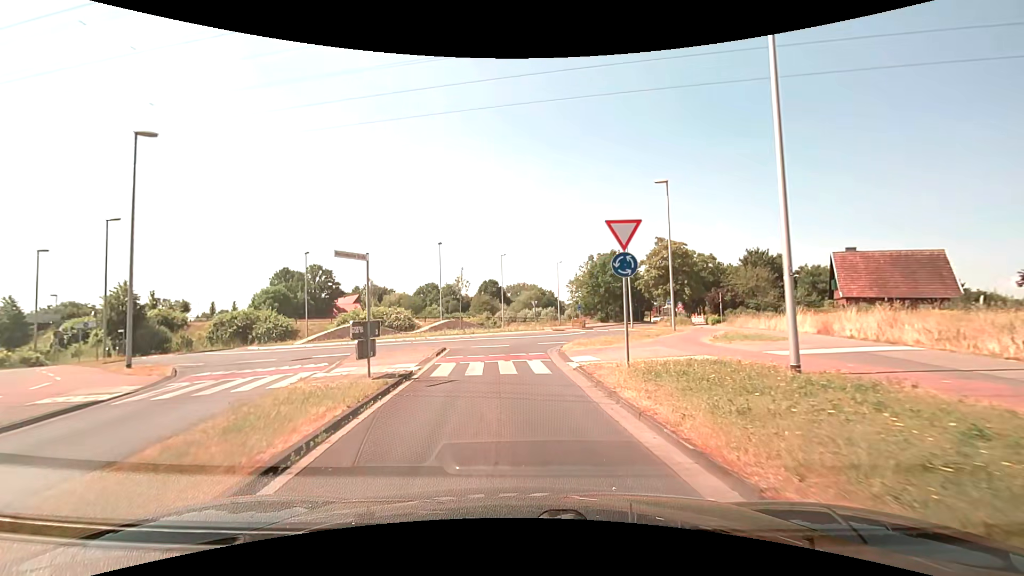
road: tertiary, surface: asphalt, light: Day
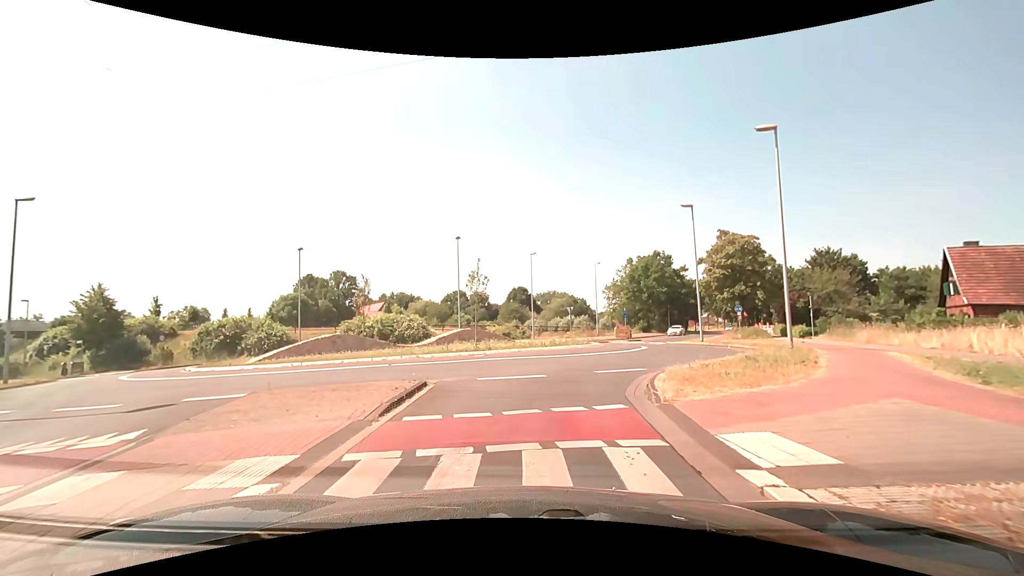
(-0.3, +9.1) m; -4°
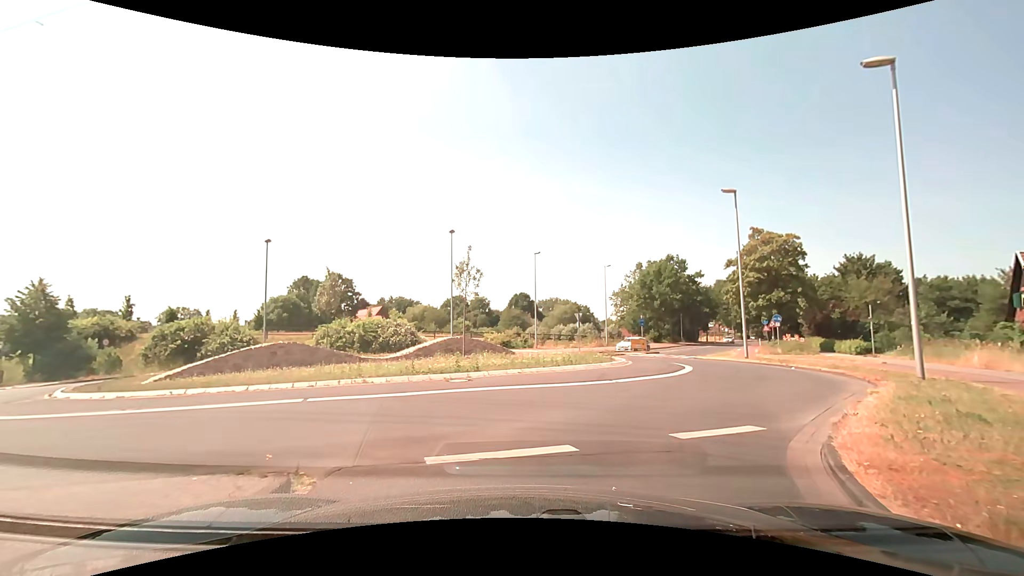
(0.0, +6.2) m; 0°
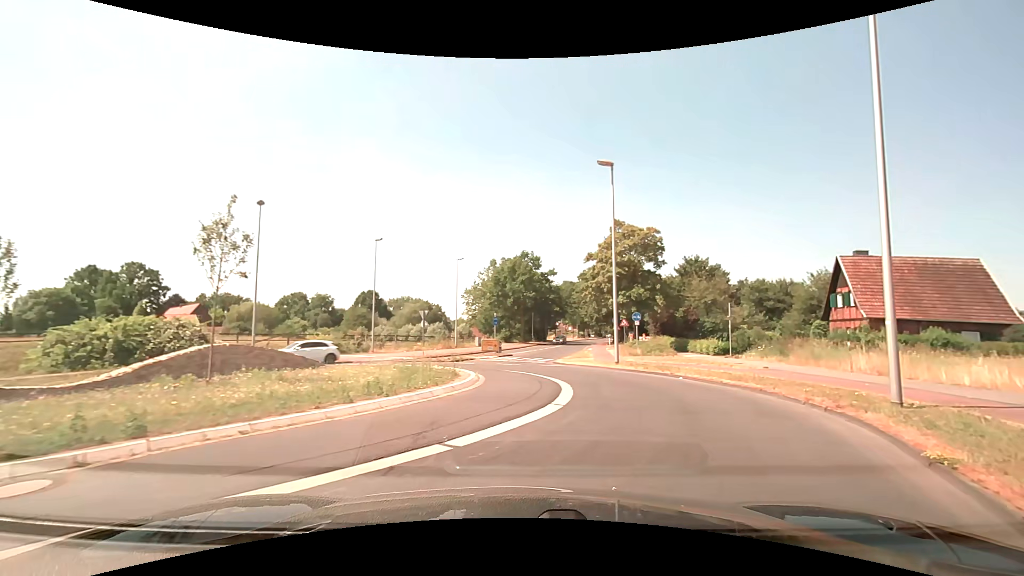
(+0.7, +7.0) m; +16°
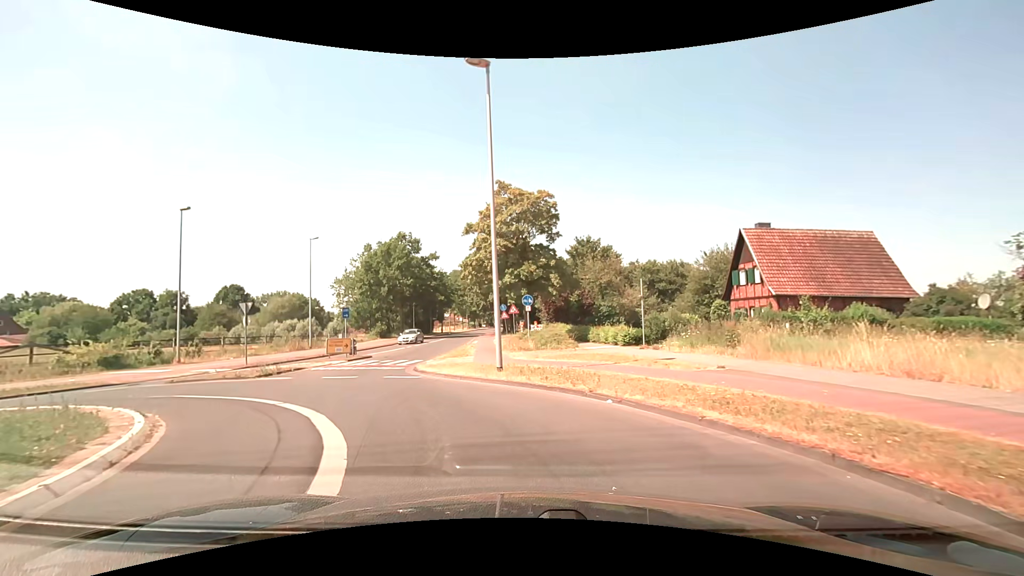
(+1.5, +8.4) m; +14°
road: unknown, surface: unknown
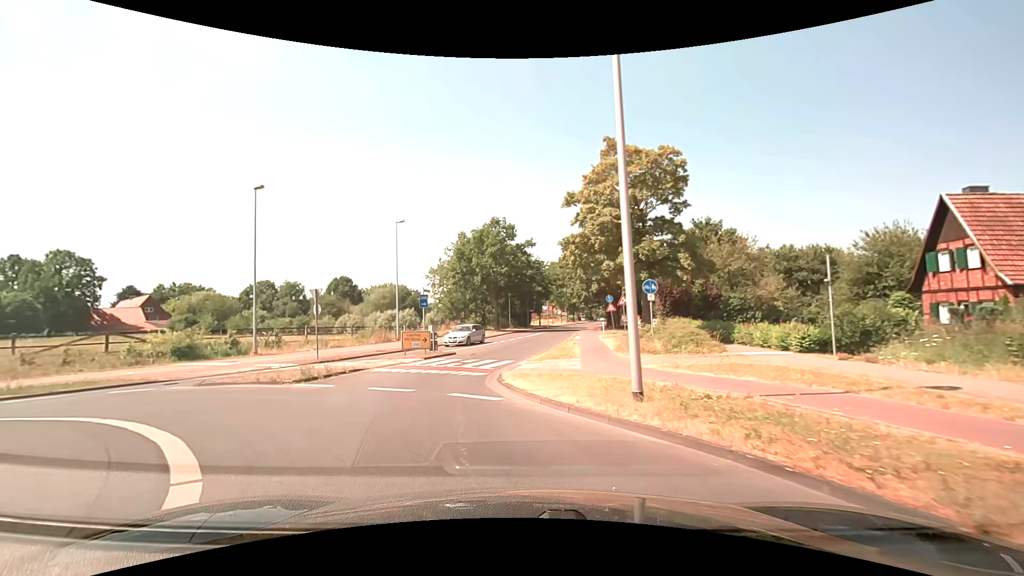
(-0.5, +6.1) m; -11°
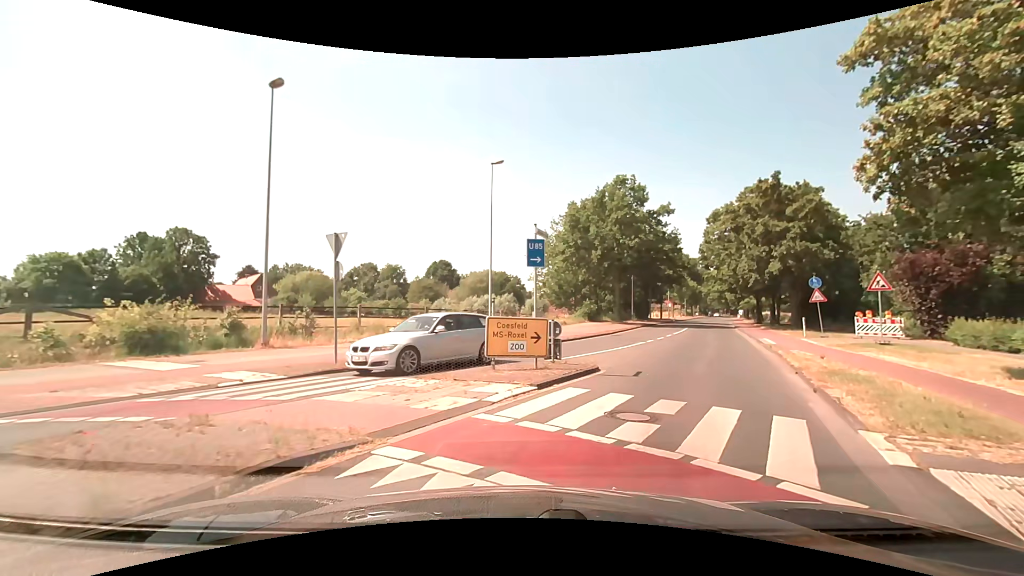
(-2.6, +13.1) m; -13°
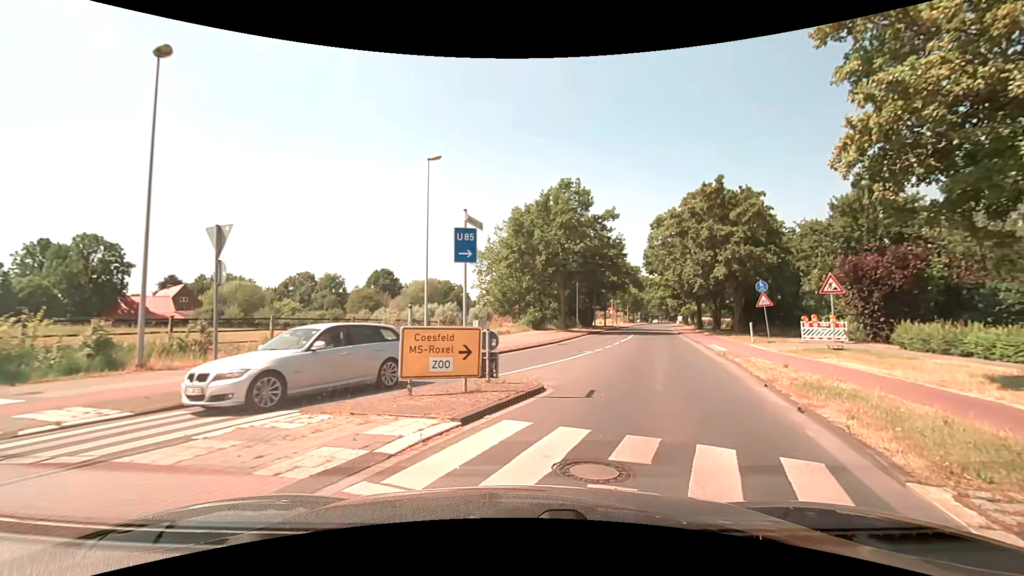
(+0.1, +2.3) m; +7°
(+2, +10) (+4, +19) (+7, +29) (+10, +39) (+13, +48) (+15, +58) (+18, +68) (+21, +77) (+24, +87) (+26, +96) m
